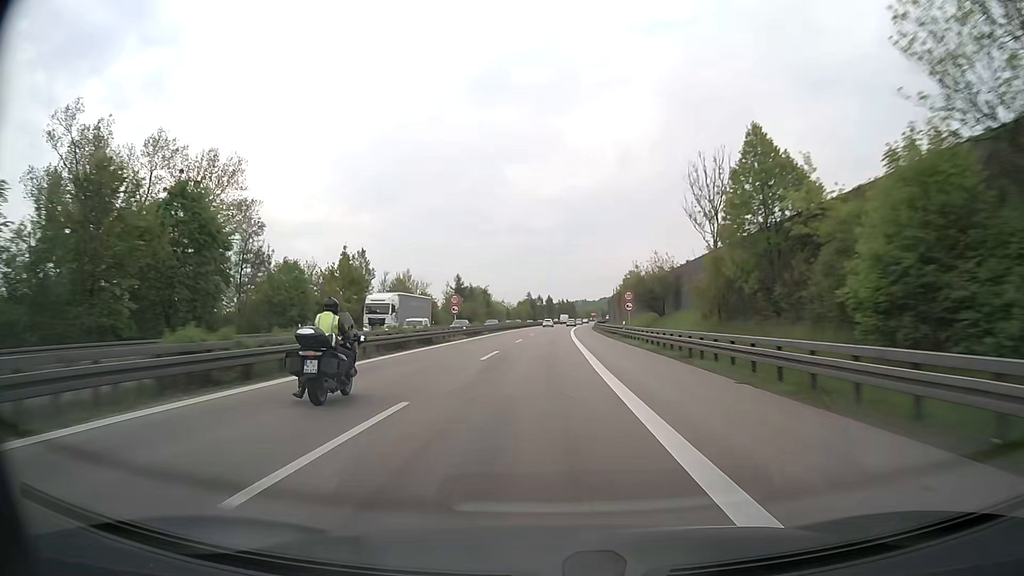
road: motorway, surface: asphalt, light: Day
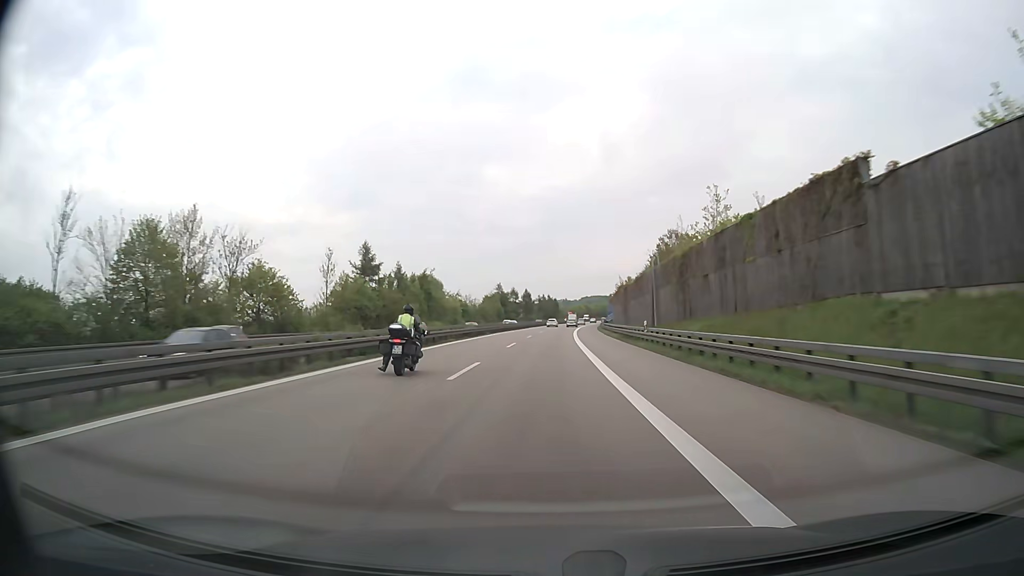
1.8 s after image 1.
(+0.7, +61.9) m; +2°
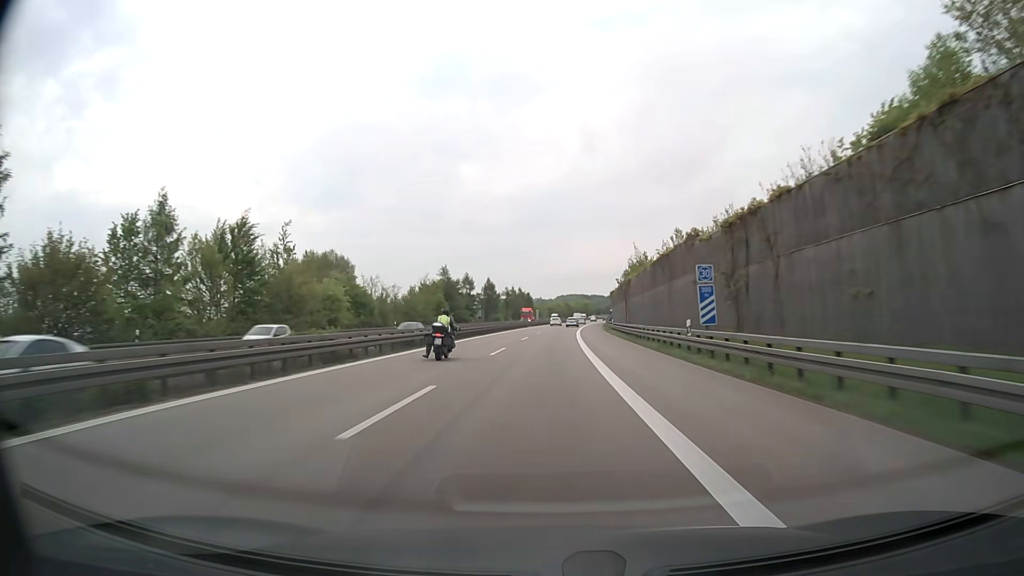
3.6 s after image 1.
(+1.2, +61.8) m; +2°
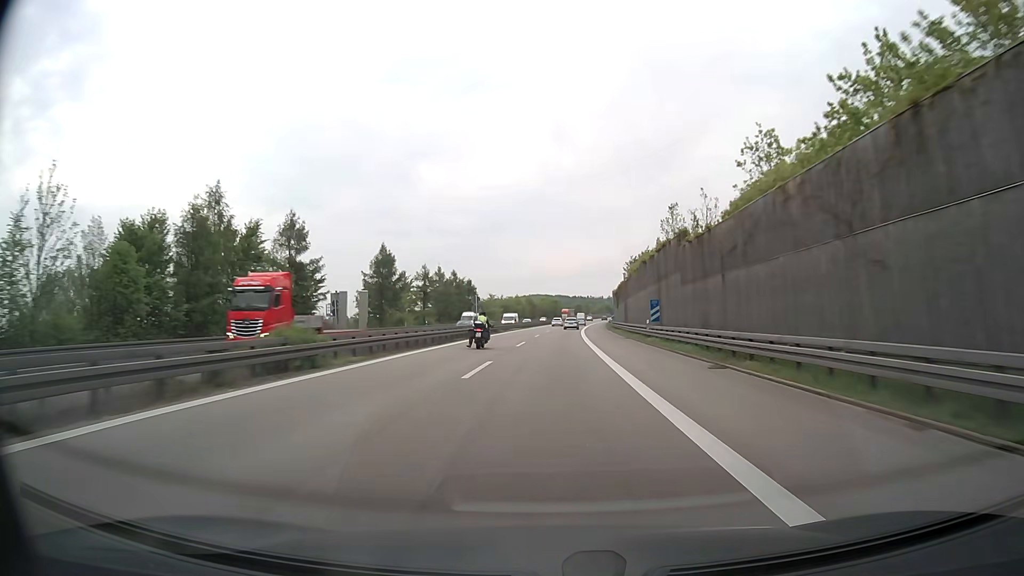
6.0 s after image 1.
(+2.0, +82.3) m; +3°
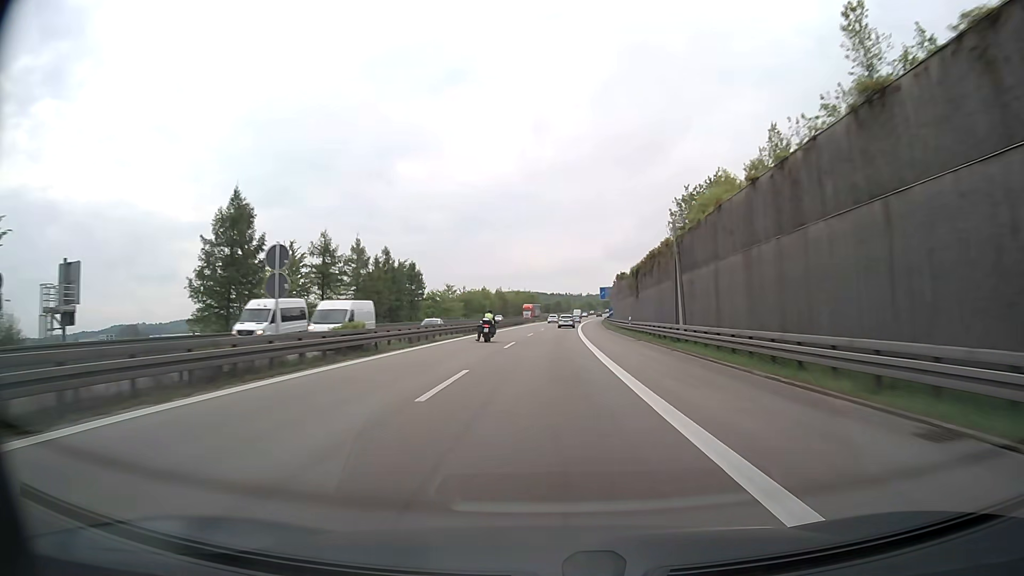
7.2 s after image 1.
(+0.7, +40.5) m; +2°
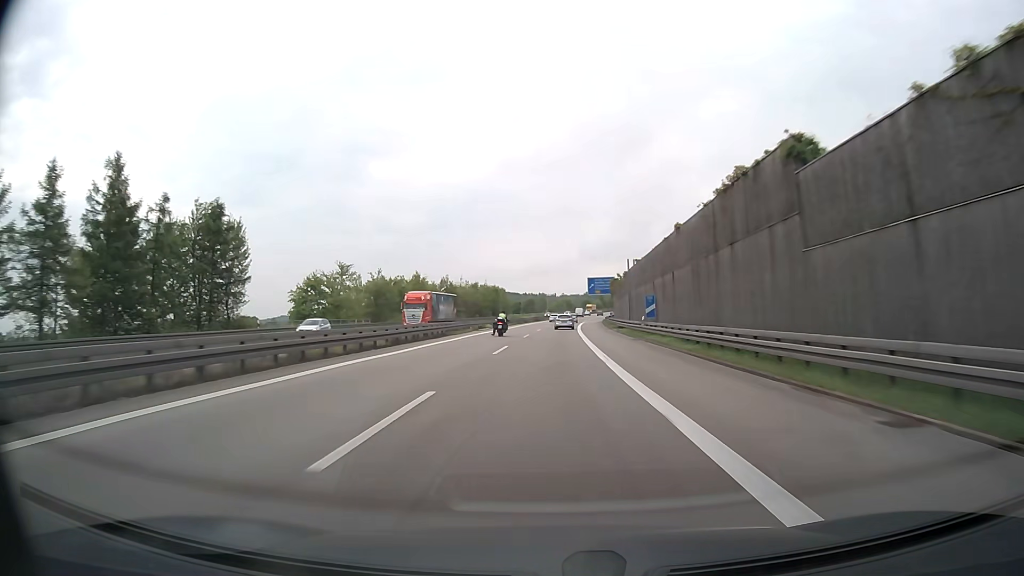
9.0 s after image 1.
(+1.2, +58.7) m; +2°
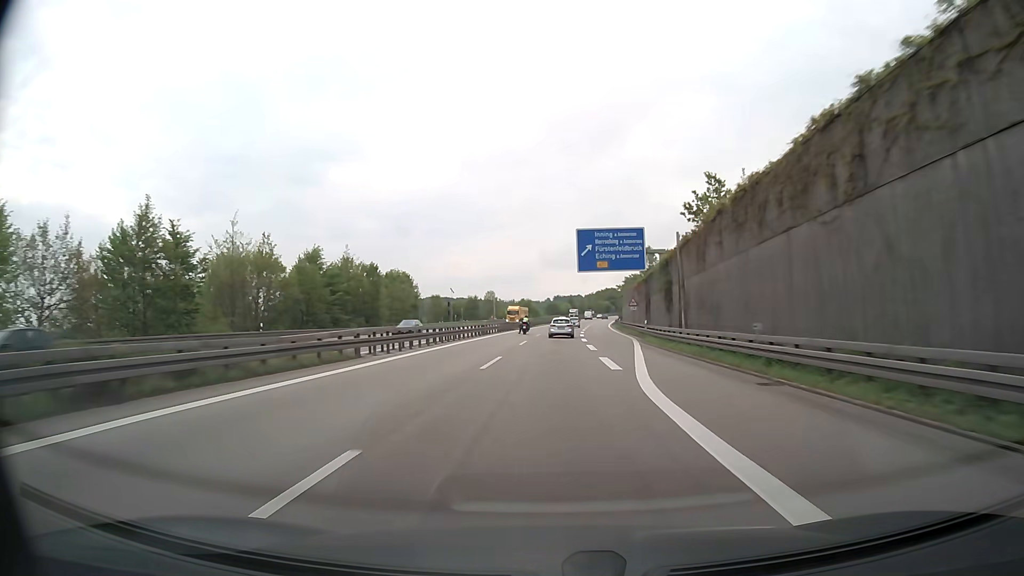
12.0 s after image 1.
(+3.2, +95.2) m; +4°
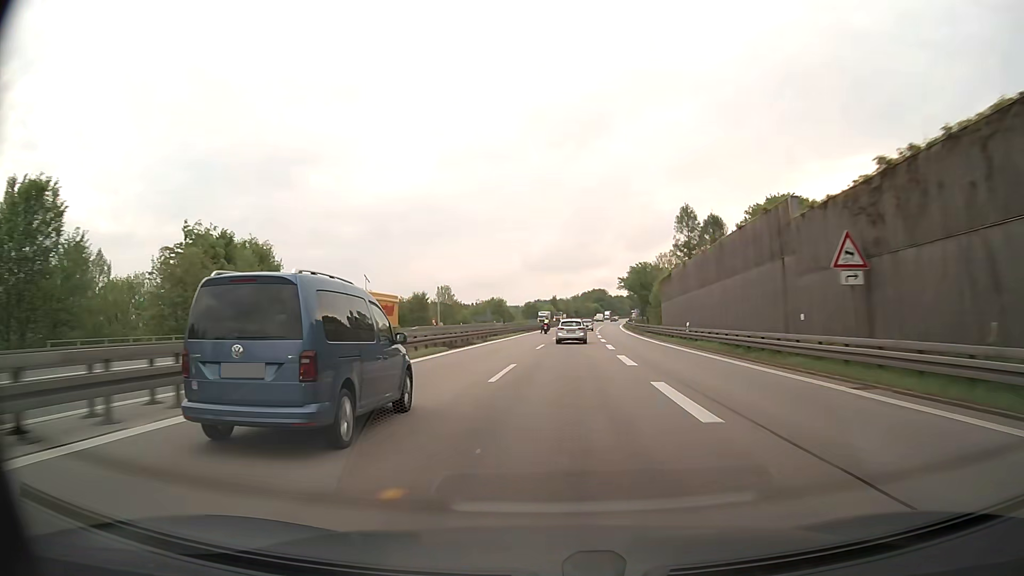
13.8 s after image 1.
(+0.8, +57.6) m; +2°
(0, +10) (0, +20) (0, +30) (0, +40) (0, +50) (+1, +60) (+1, +70) (+2, +80) (+2, +90) (+3, +100) m
